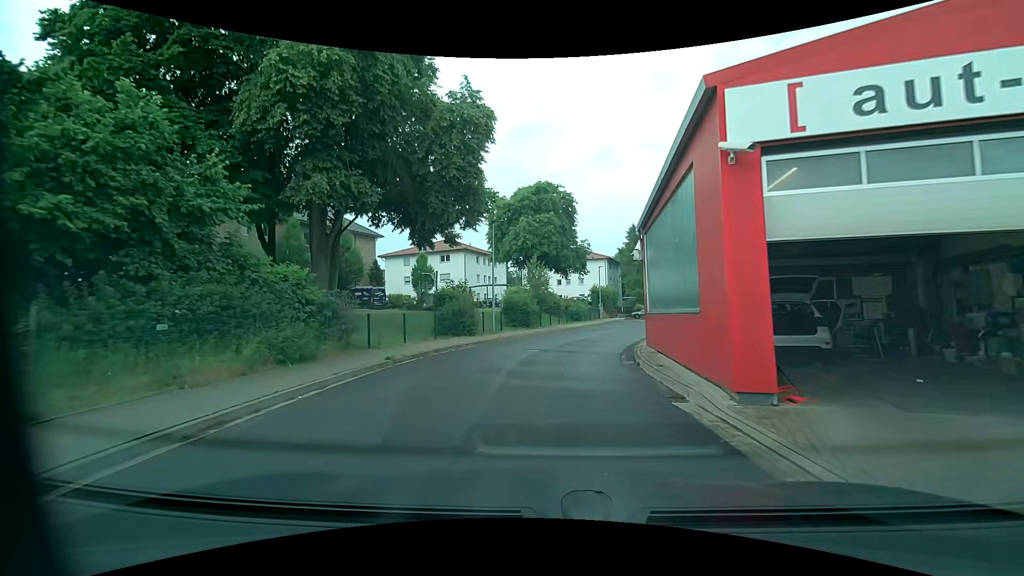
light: Day
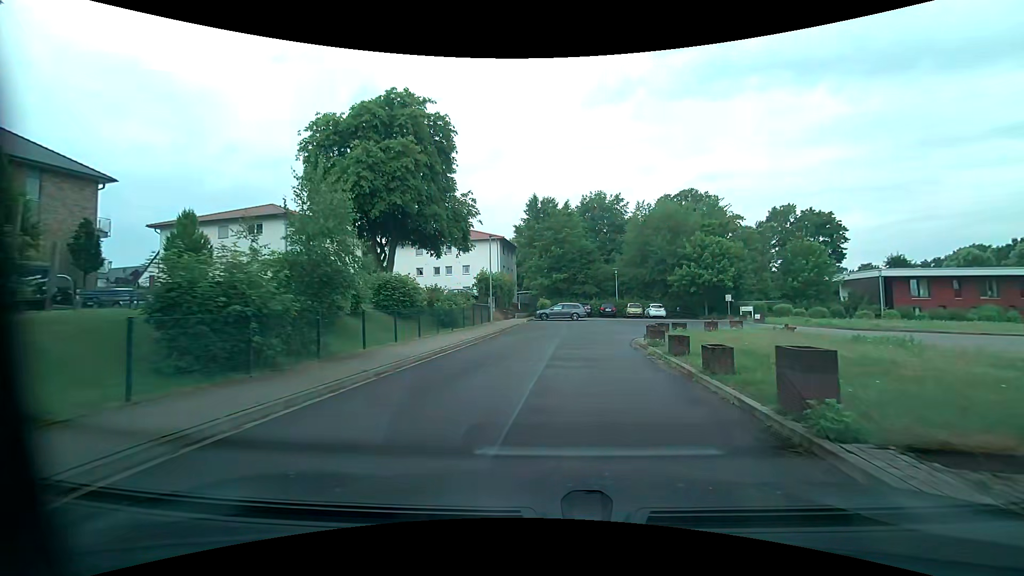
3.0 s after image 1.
(+2.0, +22.8) m; +13°
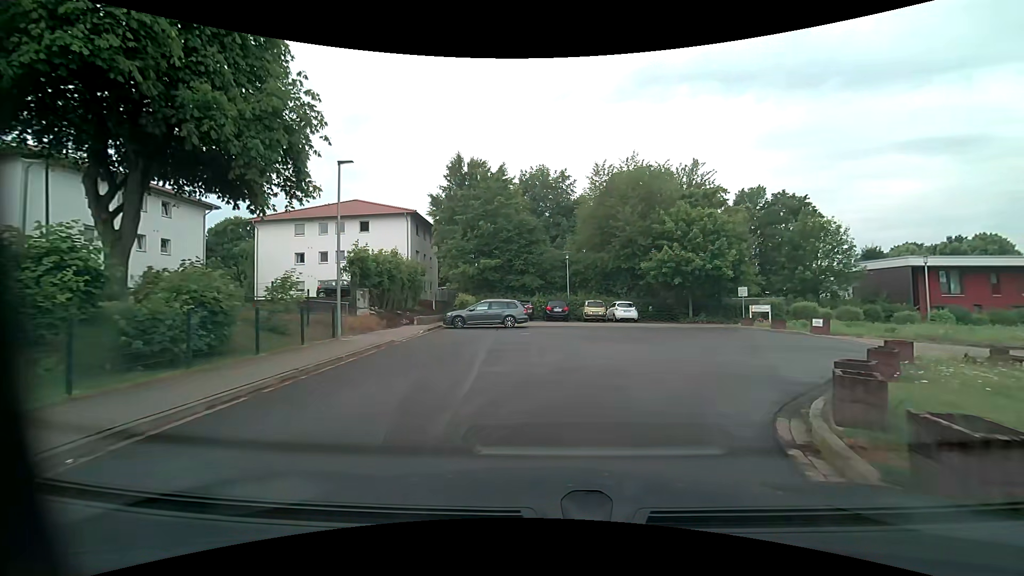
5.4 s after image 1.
(+0.9, +16.8) m; +6°
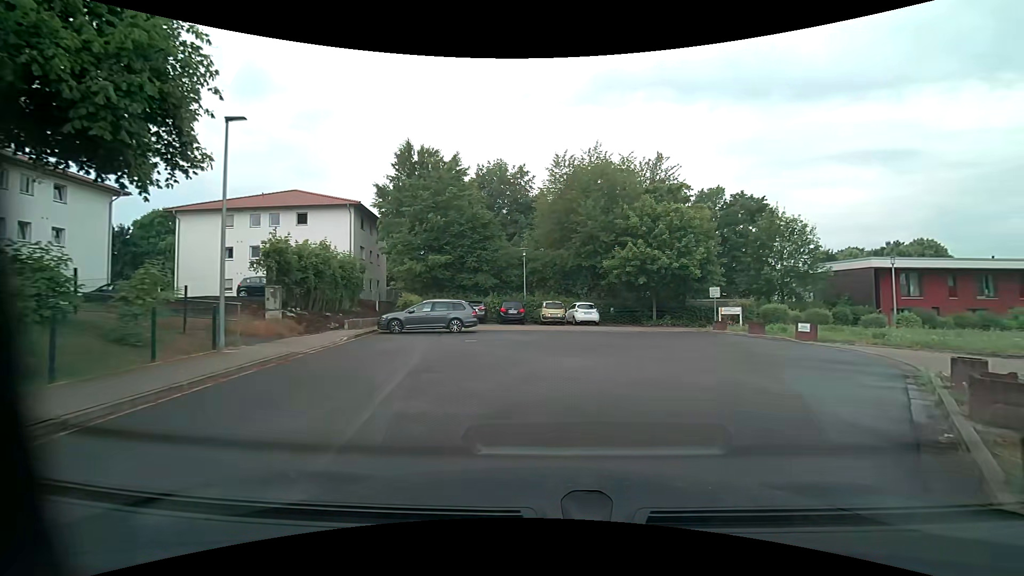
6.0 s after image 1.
(+0.2, +3.5) m; +6°
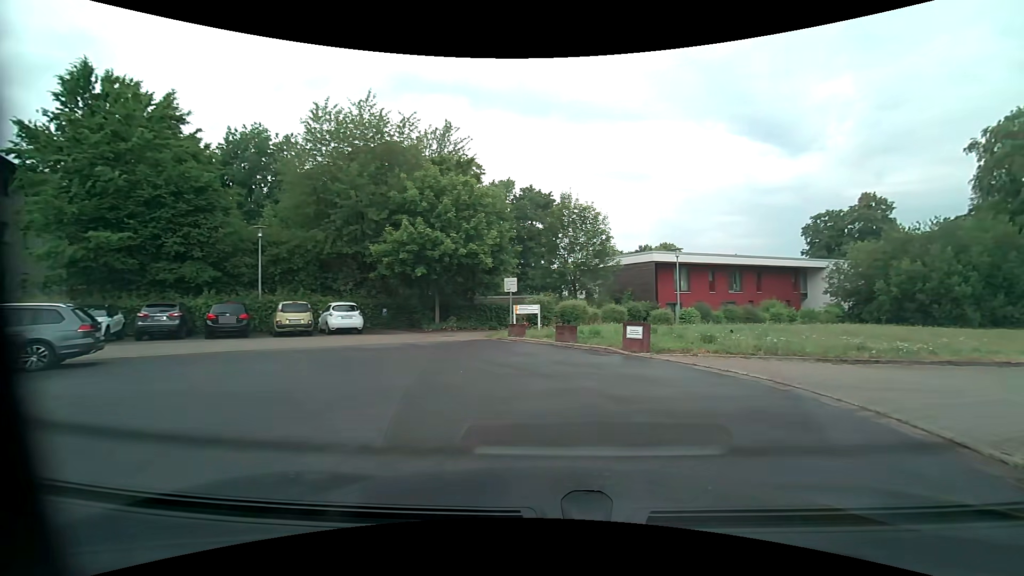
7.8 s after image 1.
(+1.6, +8.4) m; +23°
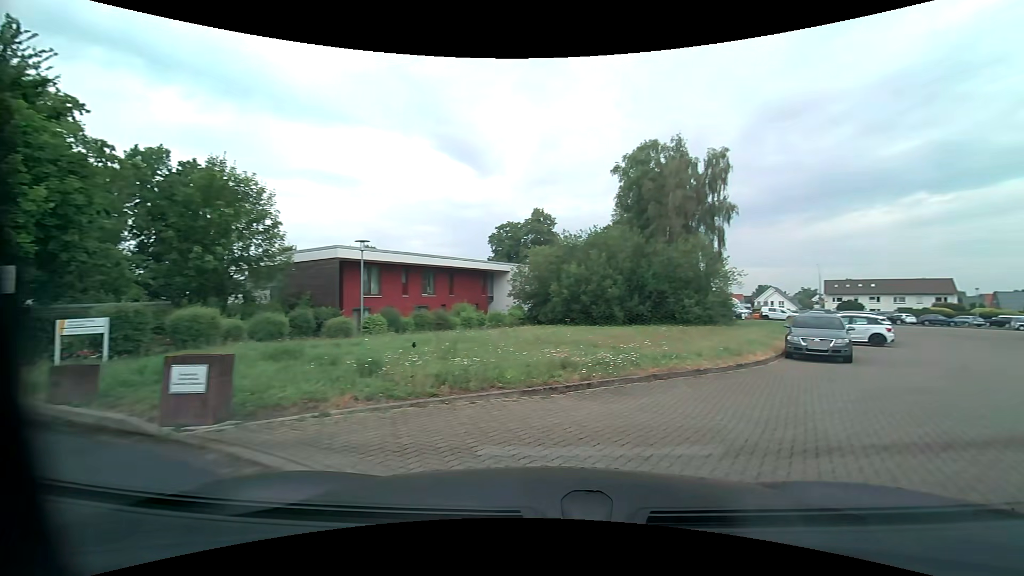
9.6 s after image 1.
(+1.6, +6.6) m; +33°
